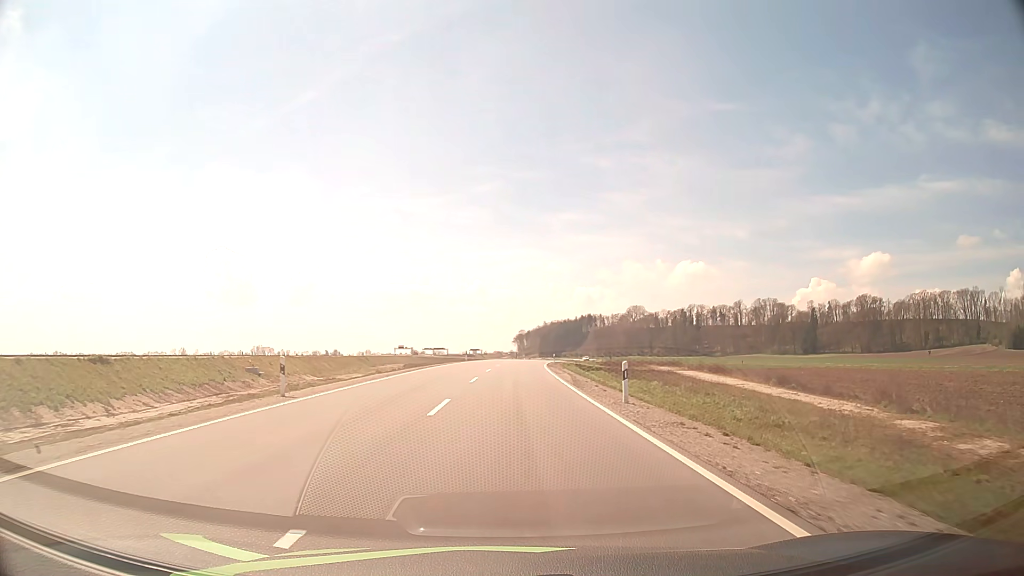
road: tertiary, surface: asphalt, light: Day
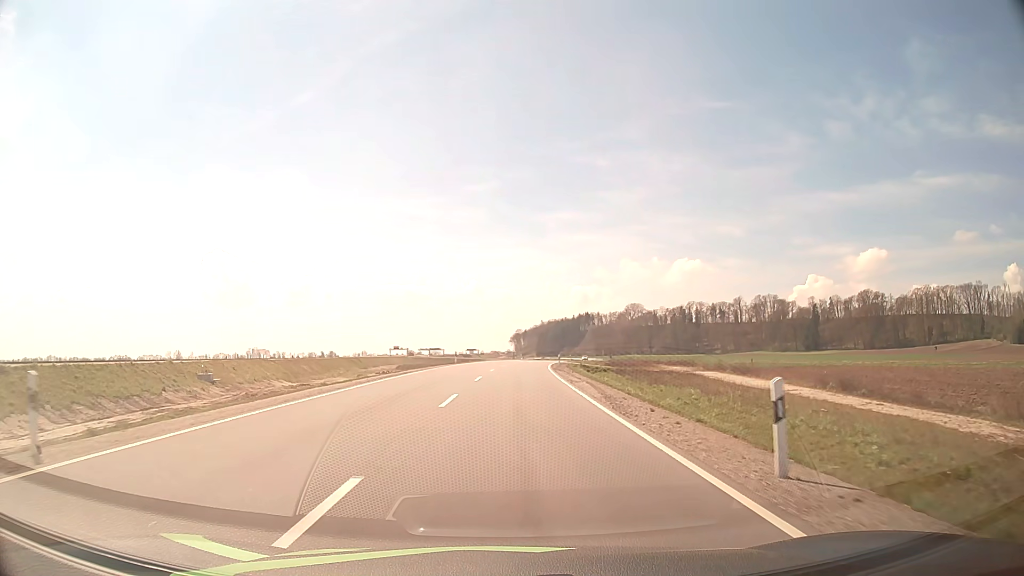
(0.0, +10.2) m; 0°
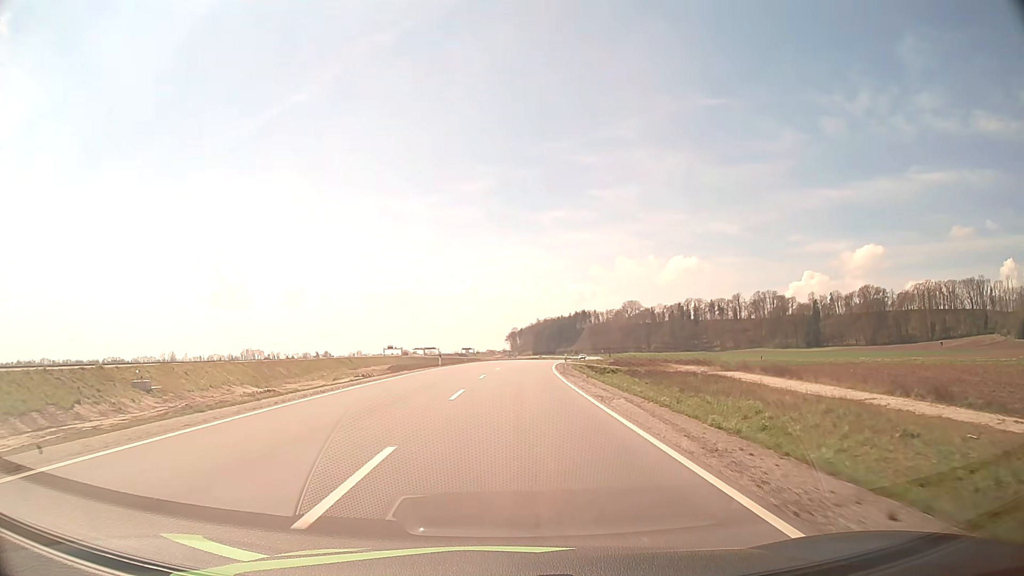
(0.0, +10.1) m; 0°
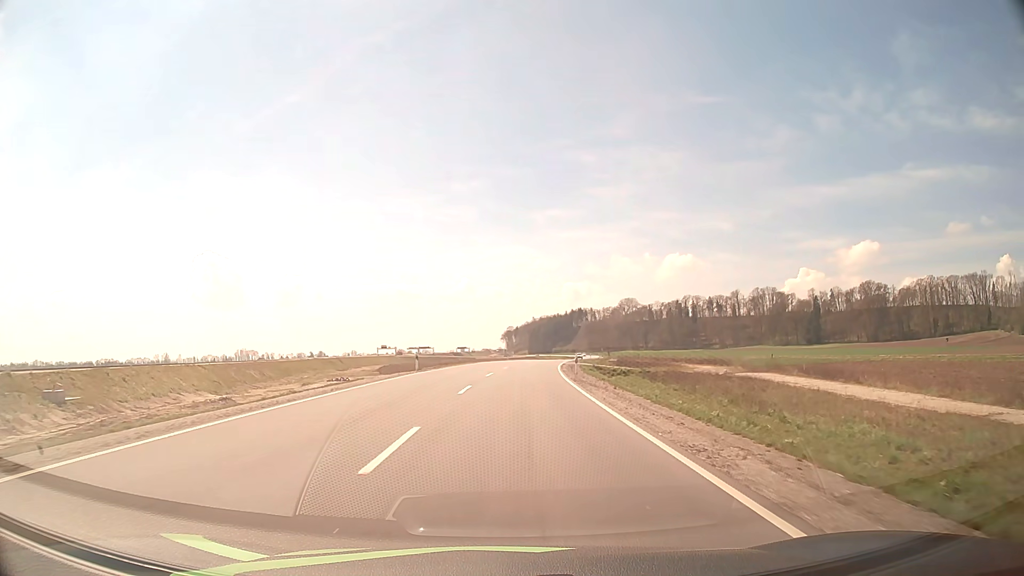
(0.0, +10.1) m; 0°
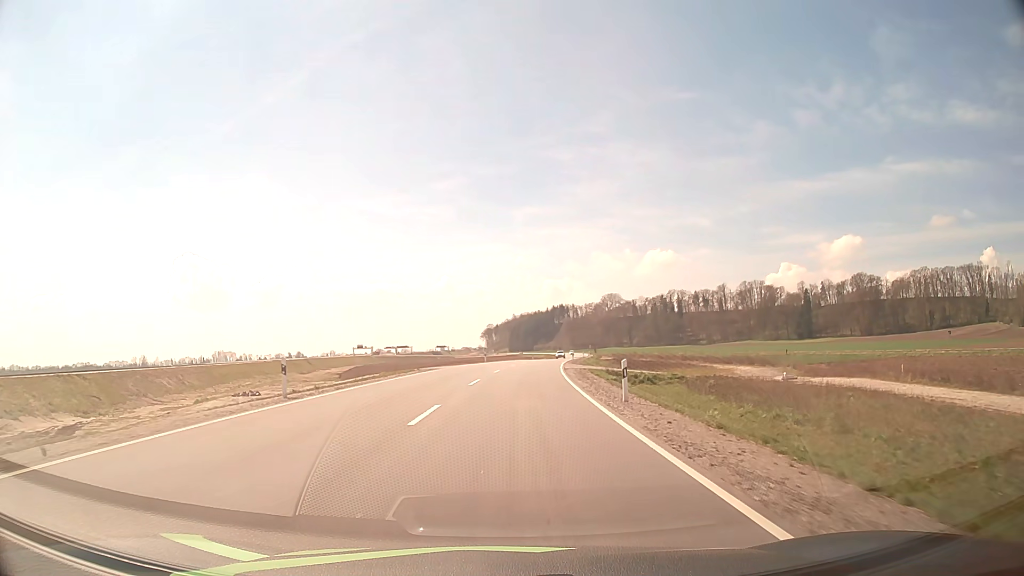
(+0.3, +20.1) m; +2°
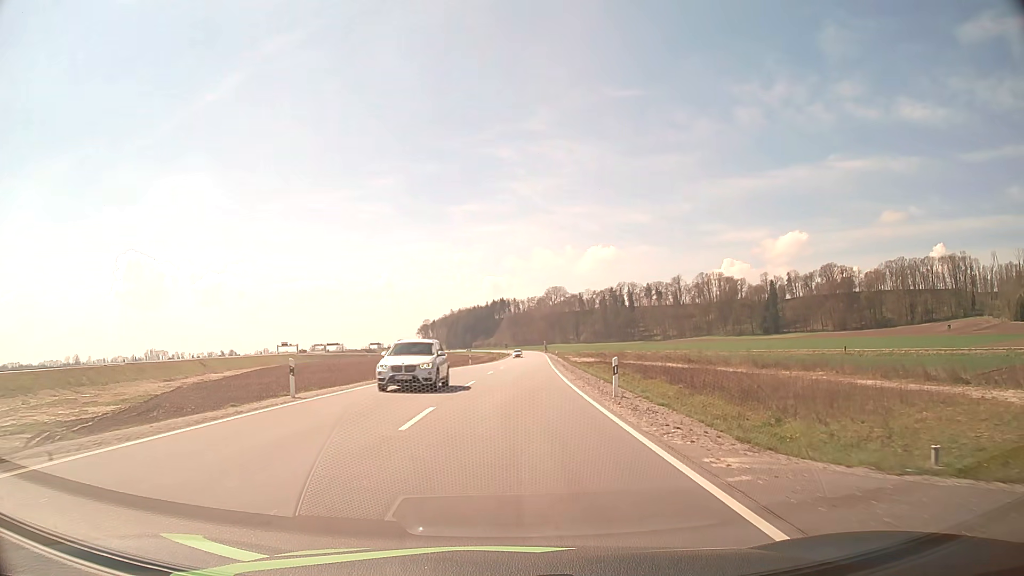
(+1.8, +49.5) m; +5°
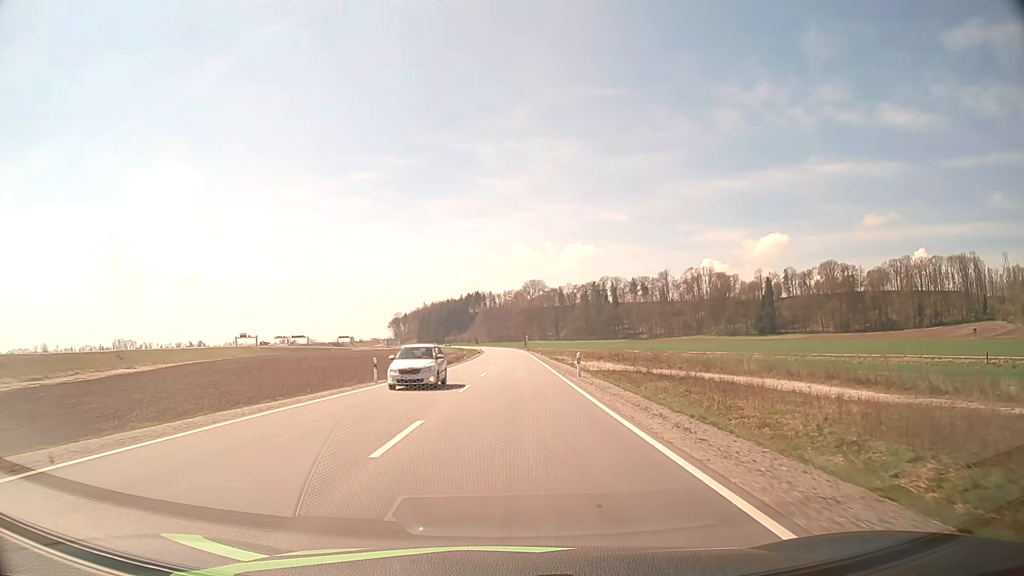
(+0.9, +39.4) m; +2°
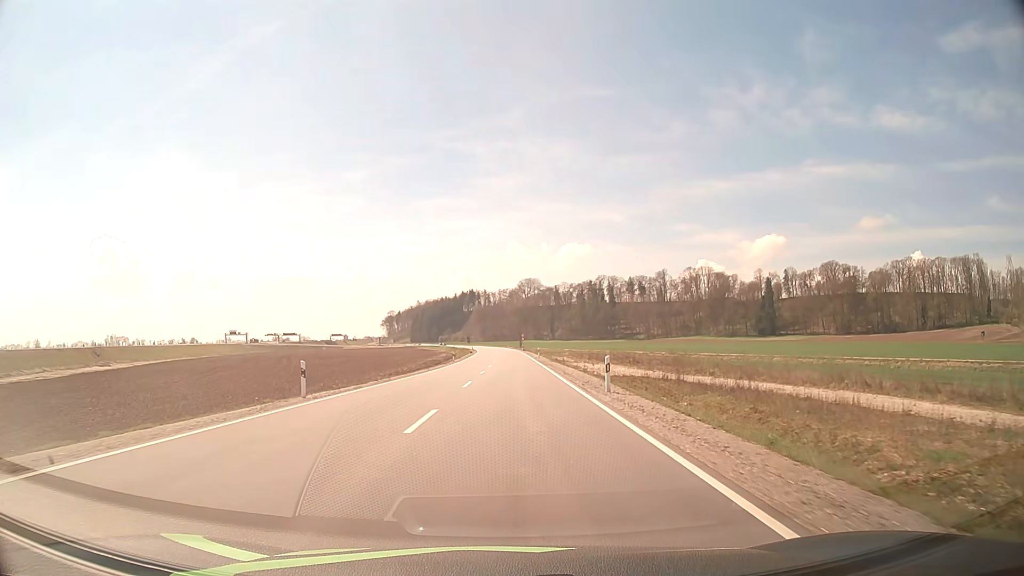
(0.0, +9.9) m; 0°
(0, +10) (0, +20) (0, +30) (0, +40) (+1, +50) (+1, +60) (+1, +70) (+1, +80) (+1, +90) (+1, +100) m
